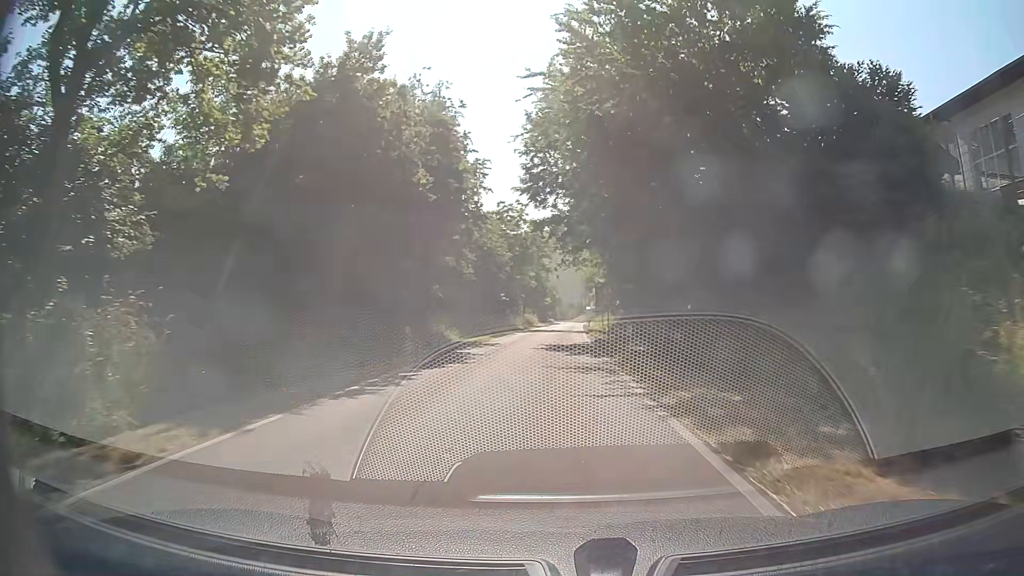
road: tertiary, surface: asphalt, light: Day
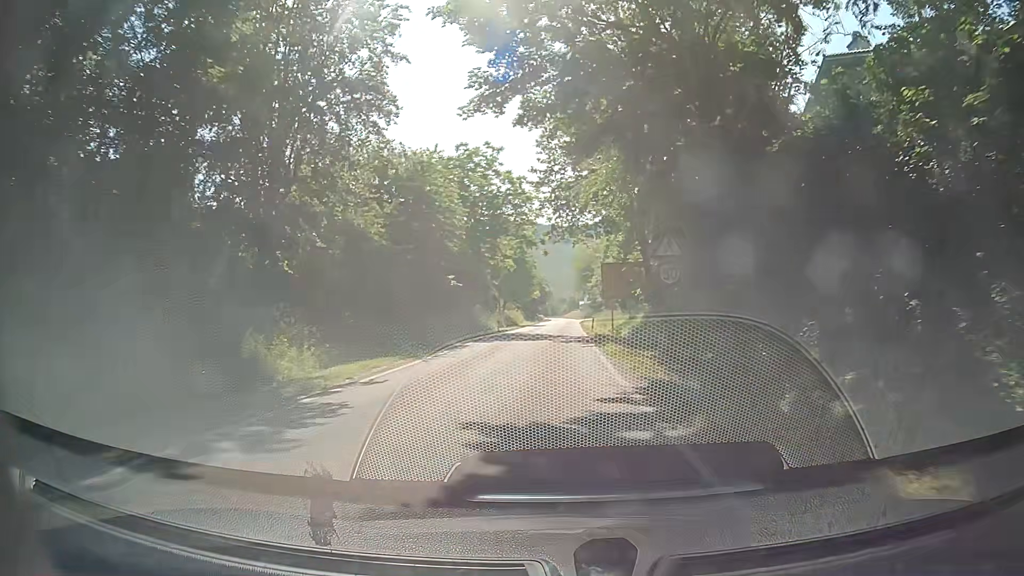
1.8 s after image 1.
(+0.1, +22.4) m; 0°
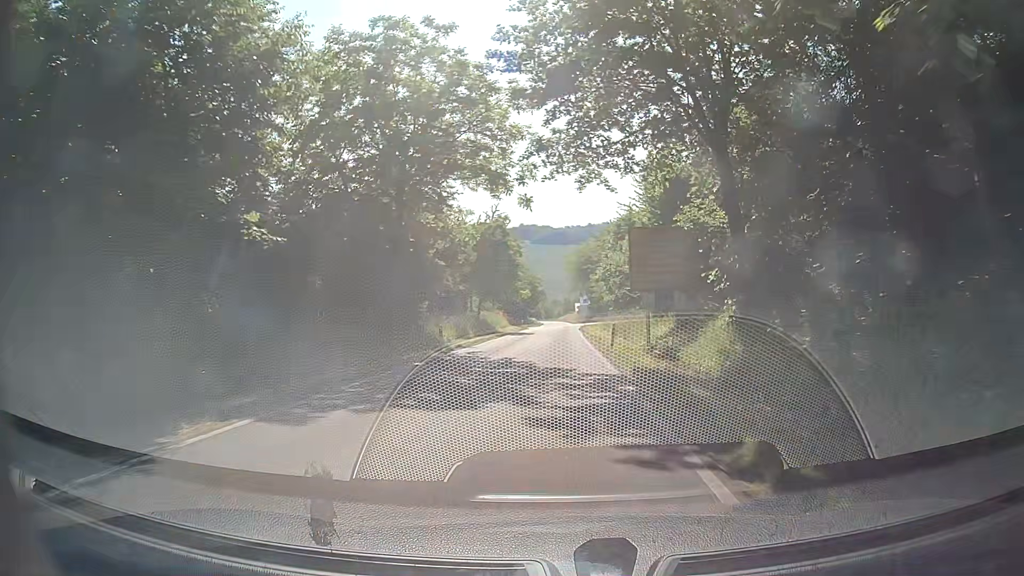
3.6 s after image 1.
(+0.4, +21.1) m; +1°
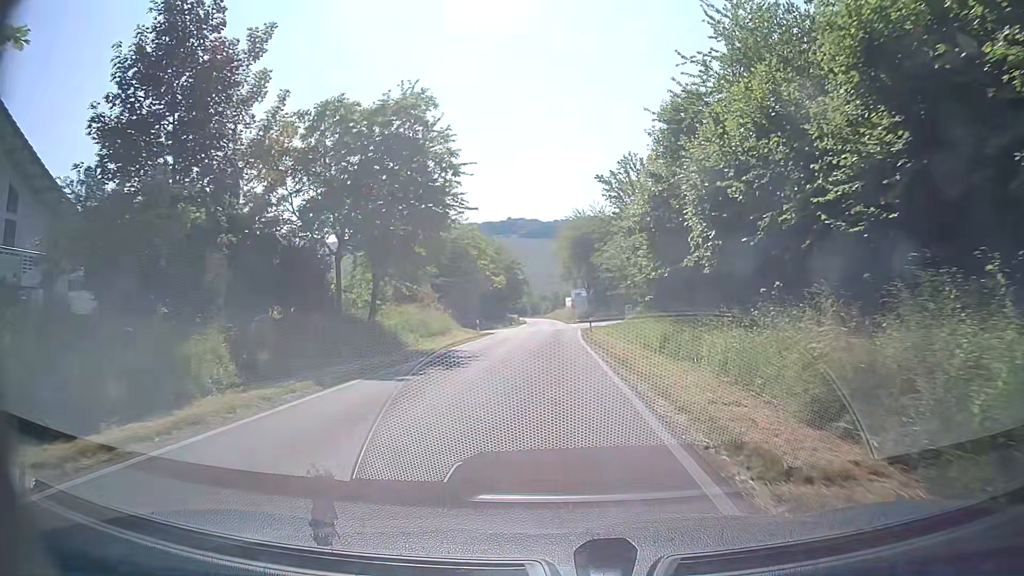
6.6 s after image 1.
(+0.3, +33.9) m; 0°
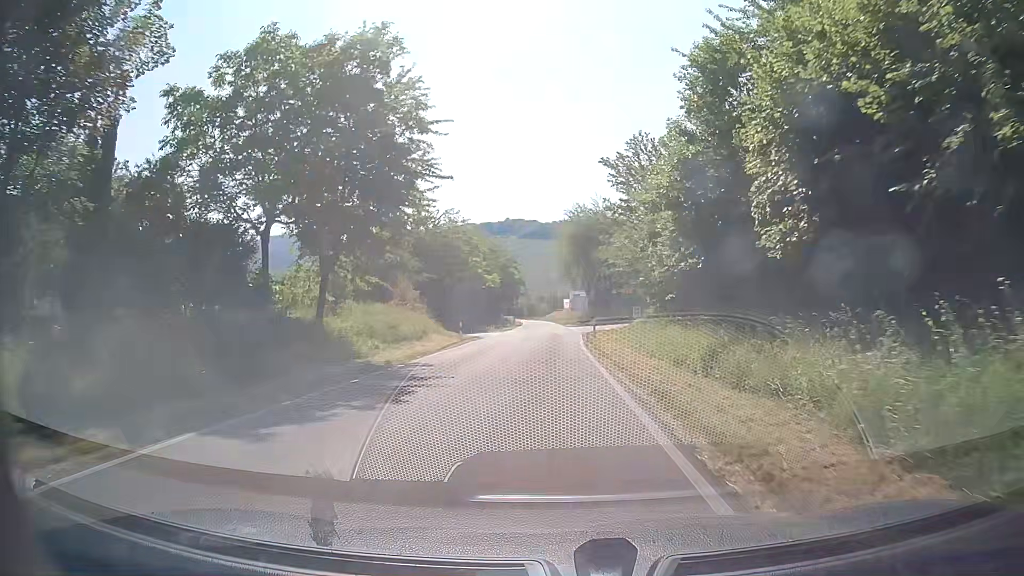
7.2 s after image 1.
(+0.1, +6.6) m; +1°
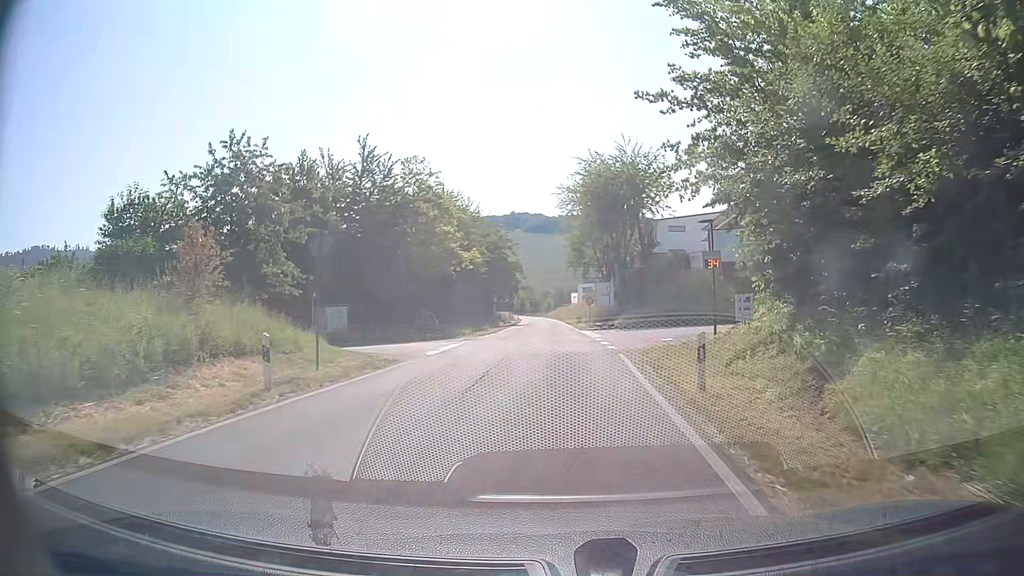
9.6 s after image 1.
(-0.2, +24.7) m; -1°
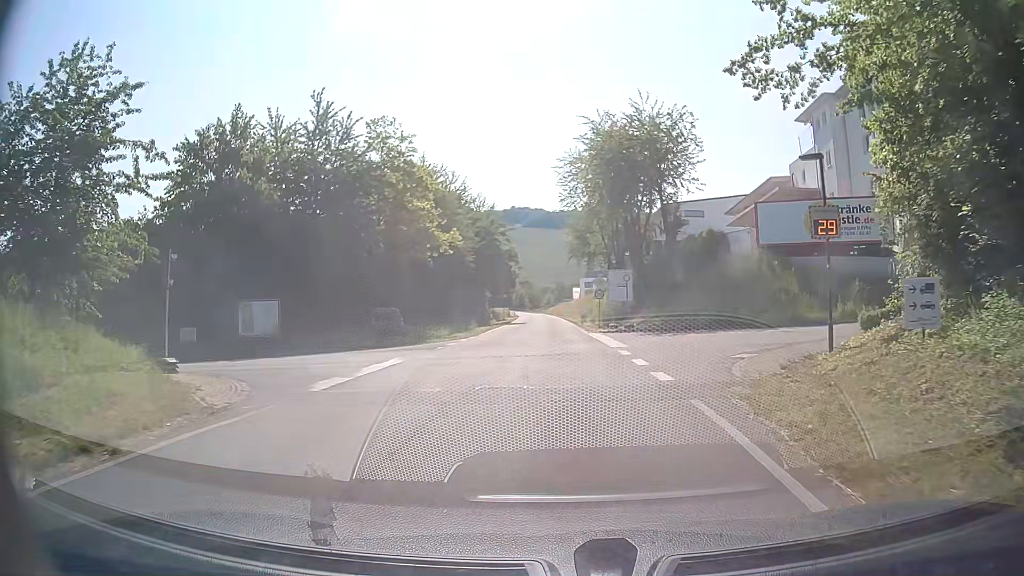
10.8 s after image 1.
(0.0, +10.4) m; 0°
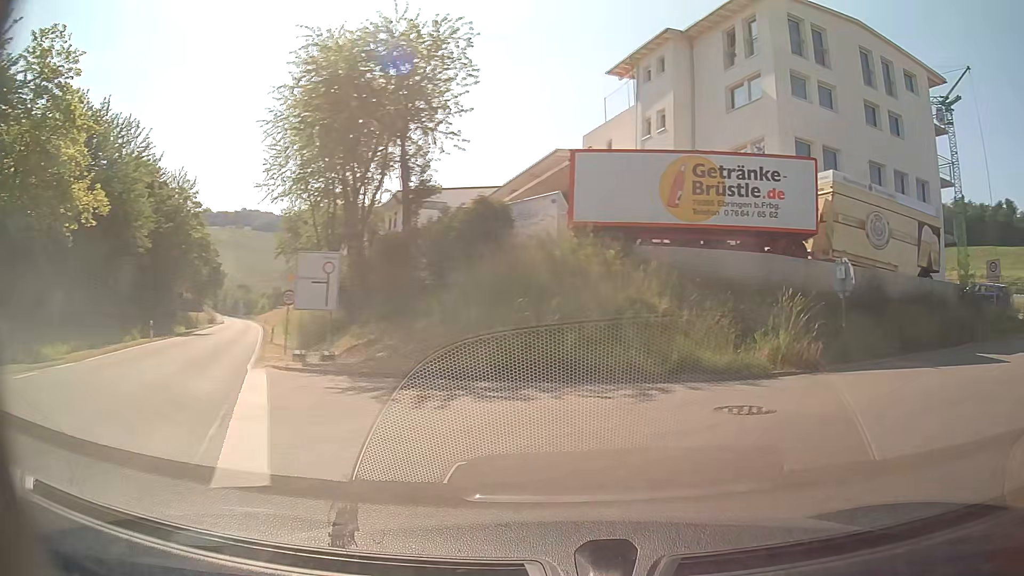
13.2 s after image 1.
(+1.5, +14.7) m; +24°
